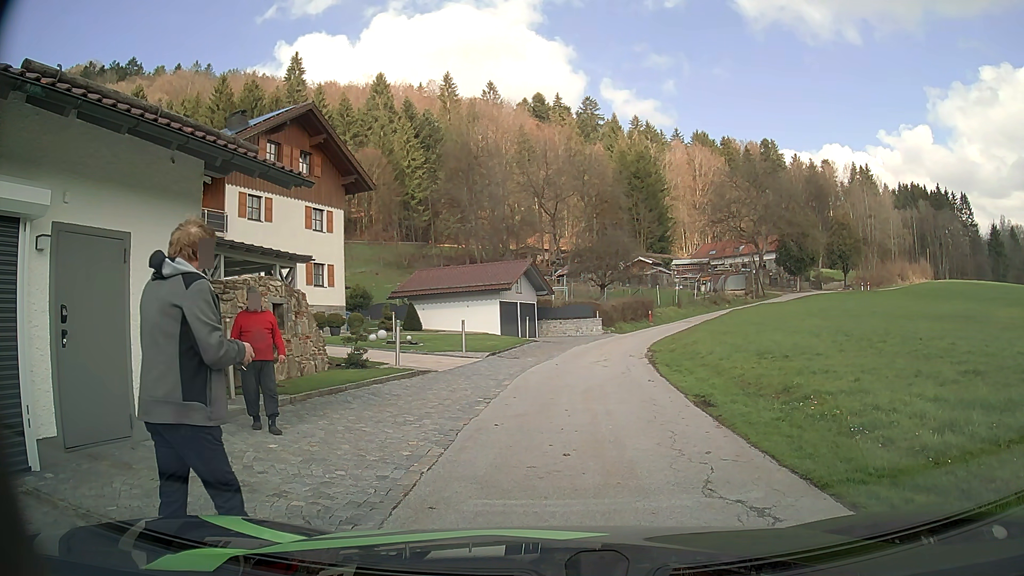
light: Day
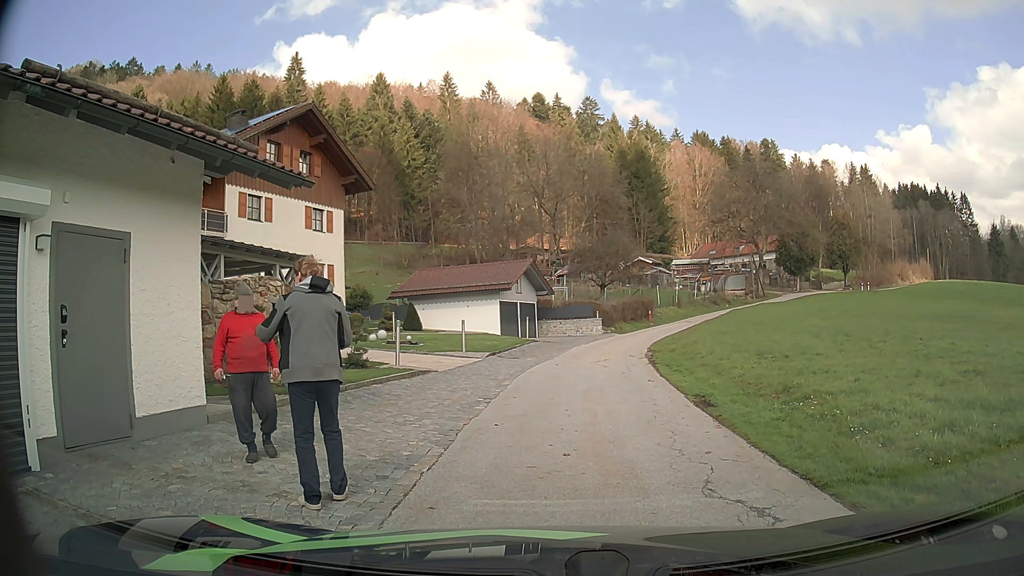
(0.0, 0.0) m; 0°
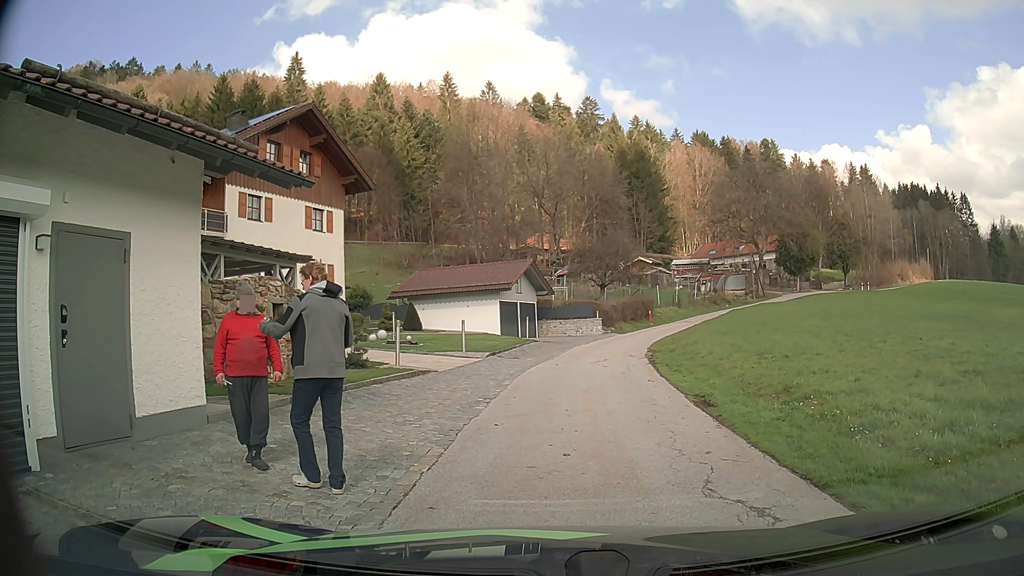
(0.0, 0.0) m; 0°
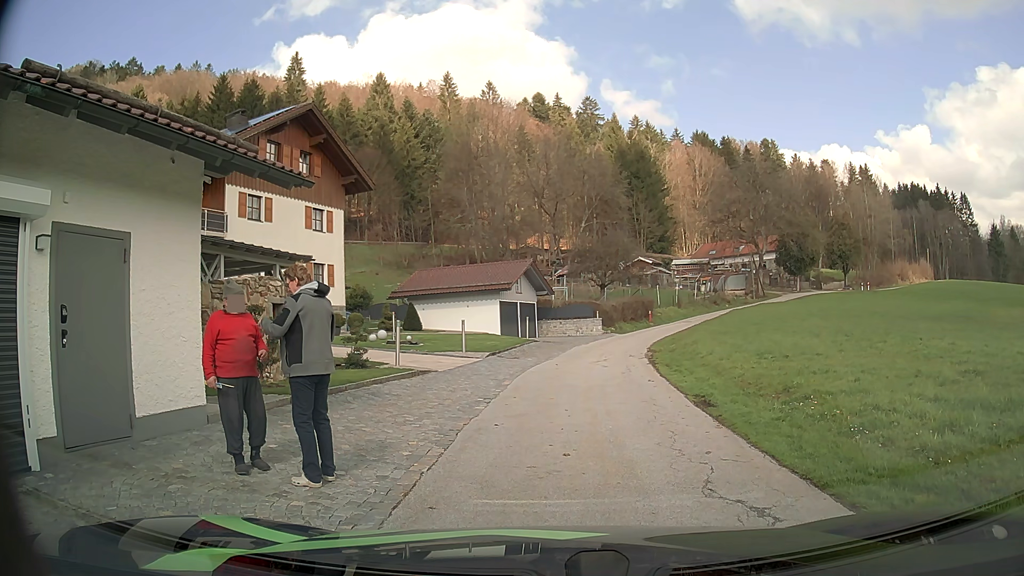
(0.0, 0.0) m; 0°
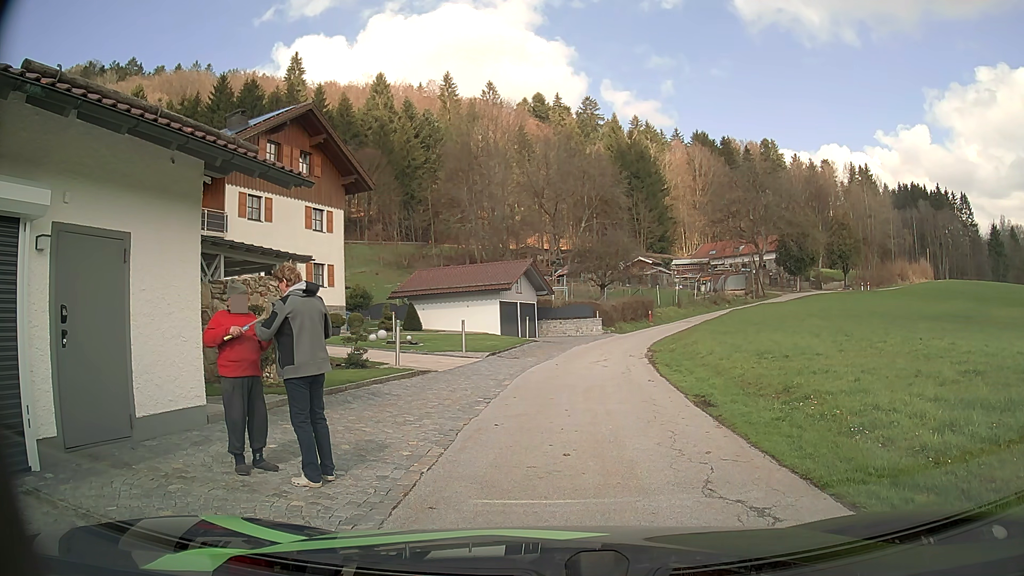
(0.0, 0.0) m; 0°
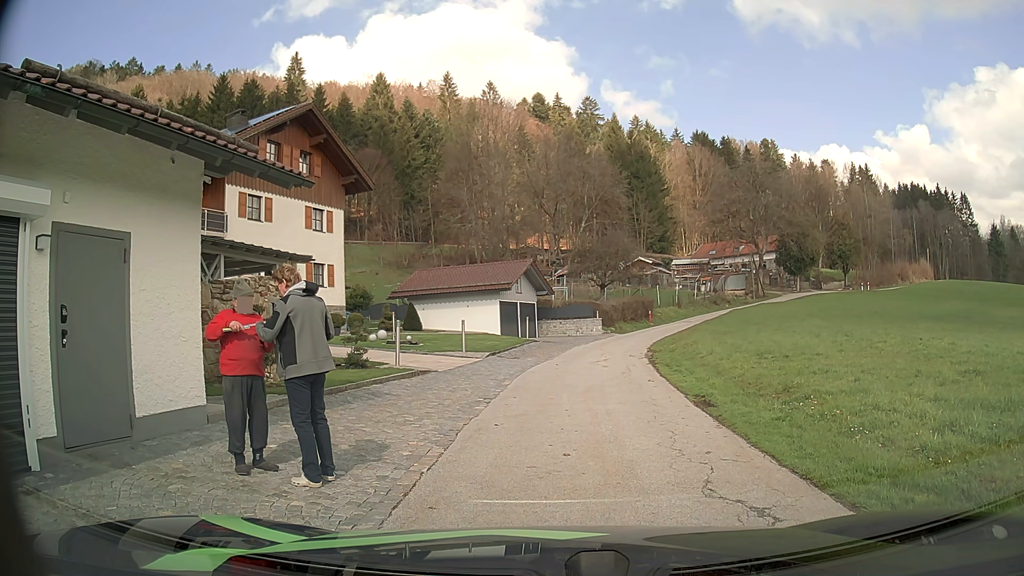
(0.0, 0.0) m; 0°
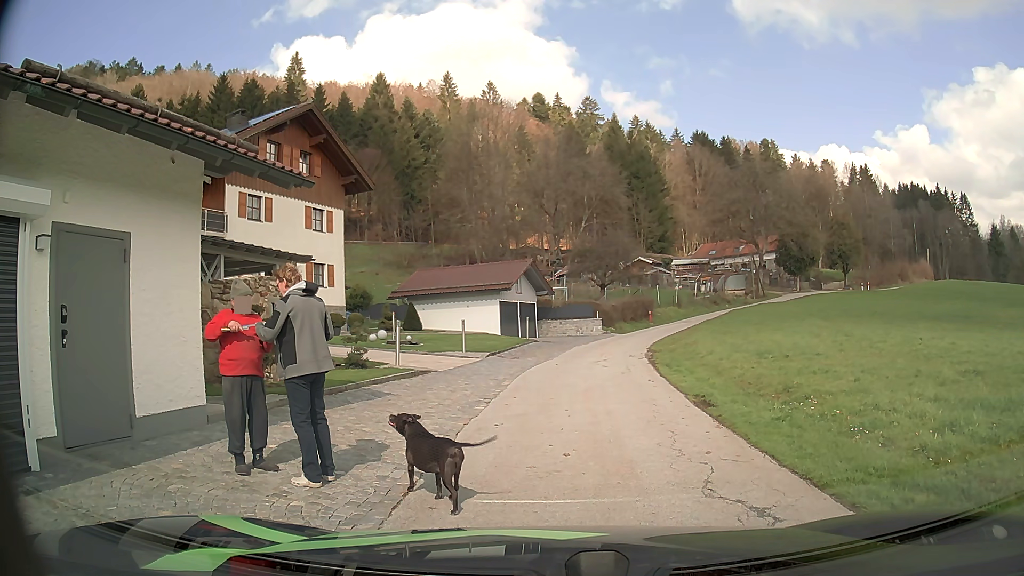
(0.0, 0.0) m; 0°
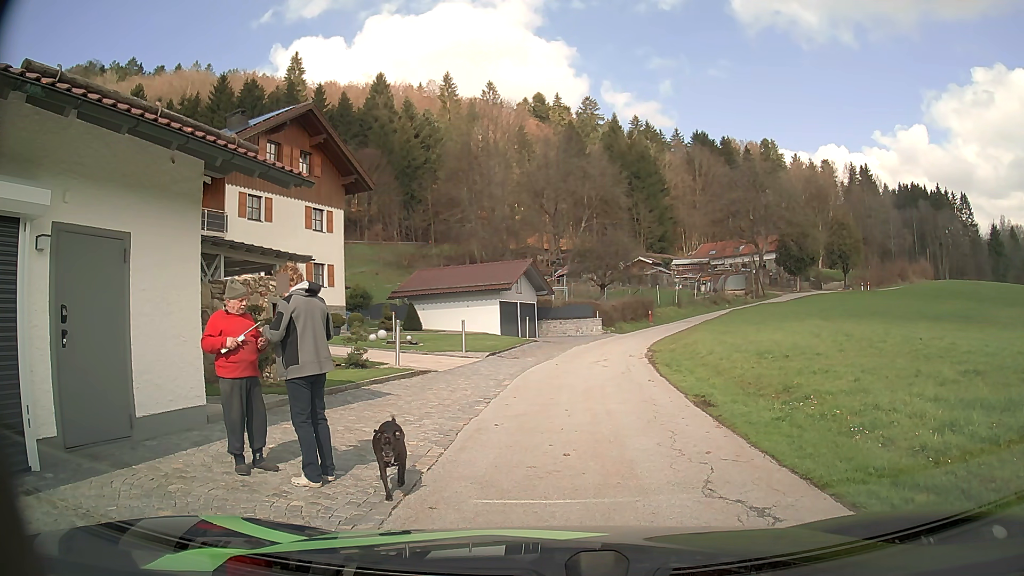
(0.0, 0.0) m; 0°
